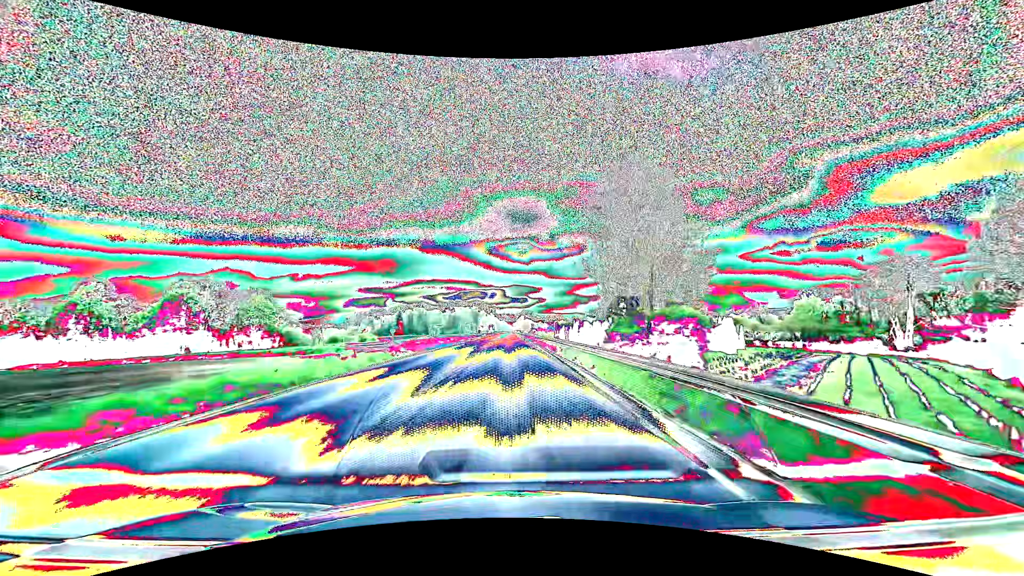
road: primary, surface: asphalt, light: Day
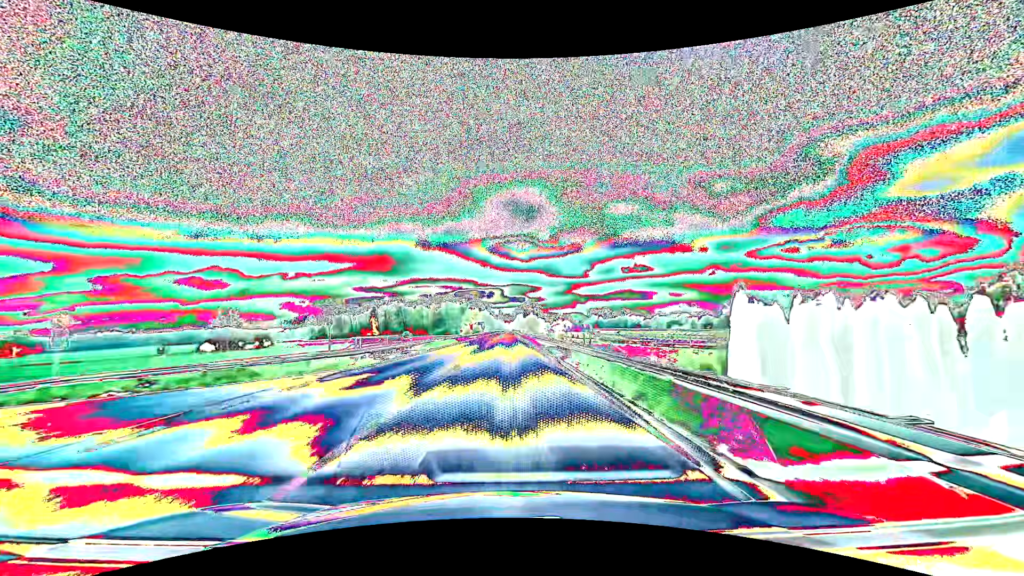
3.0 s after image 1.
(+0.2, +79.1) m; 0°
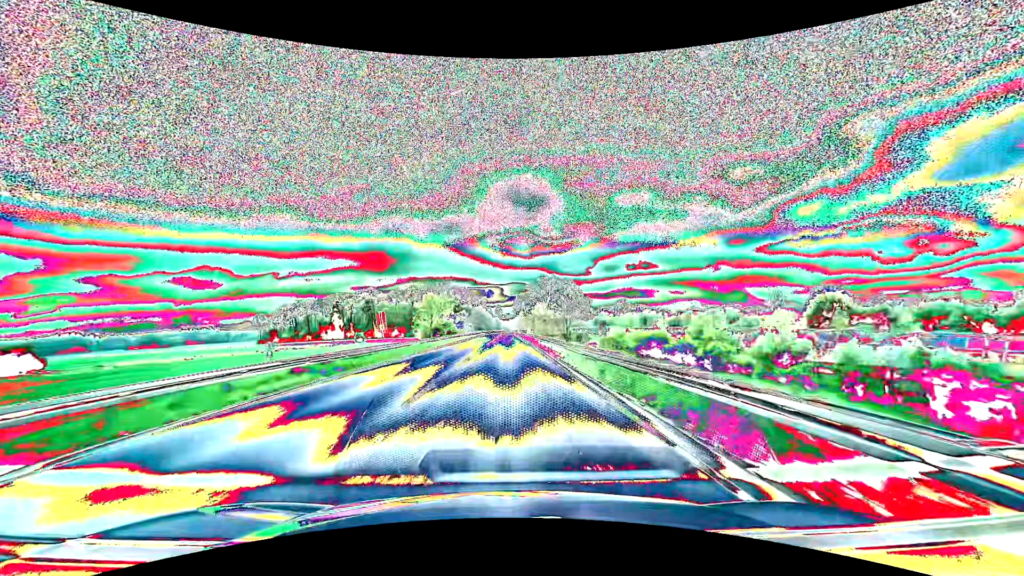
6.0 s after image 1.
(+0.1, +79.2) m; 0°
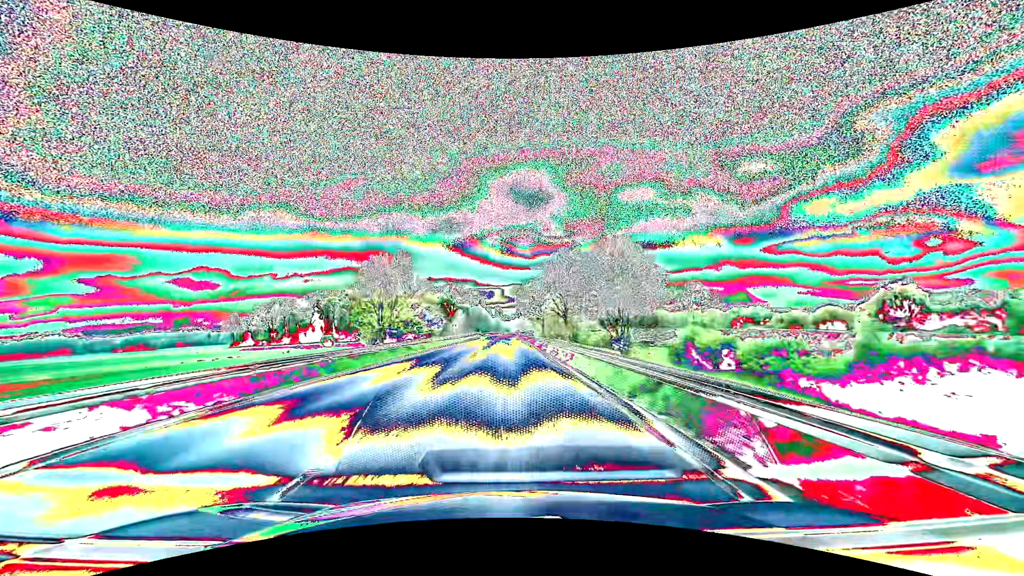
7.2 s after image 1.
(0.0, +31.7) m; 0°
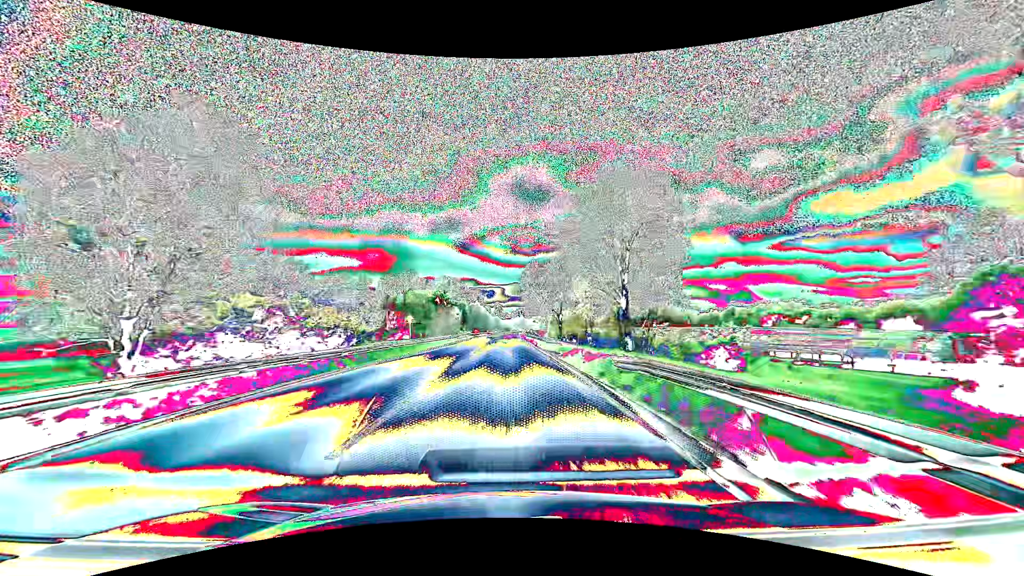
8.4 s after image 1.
(0.0, +31.7) m; 0°
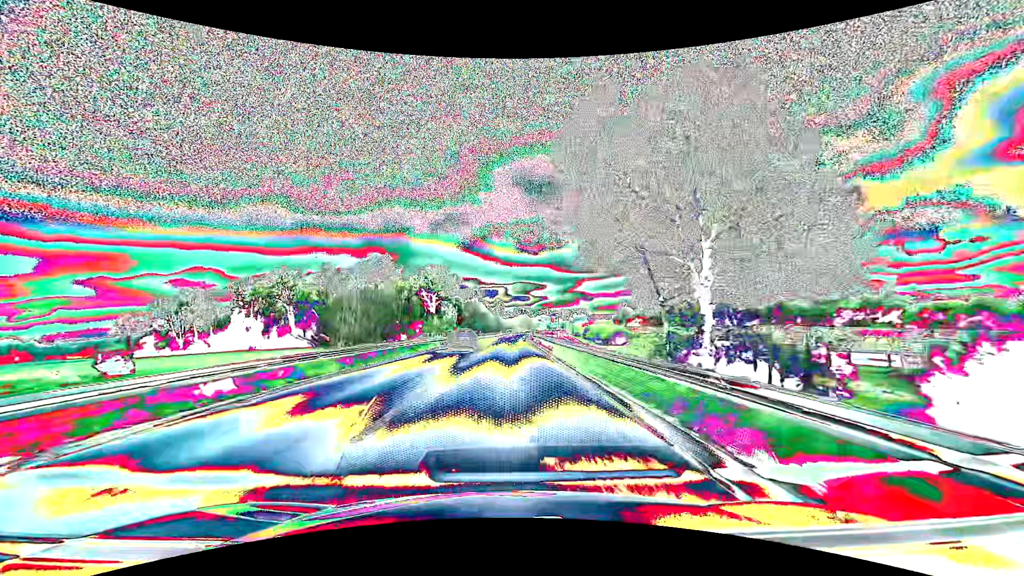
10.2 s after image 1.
(-0.1, +47.5) m; 0°
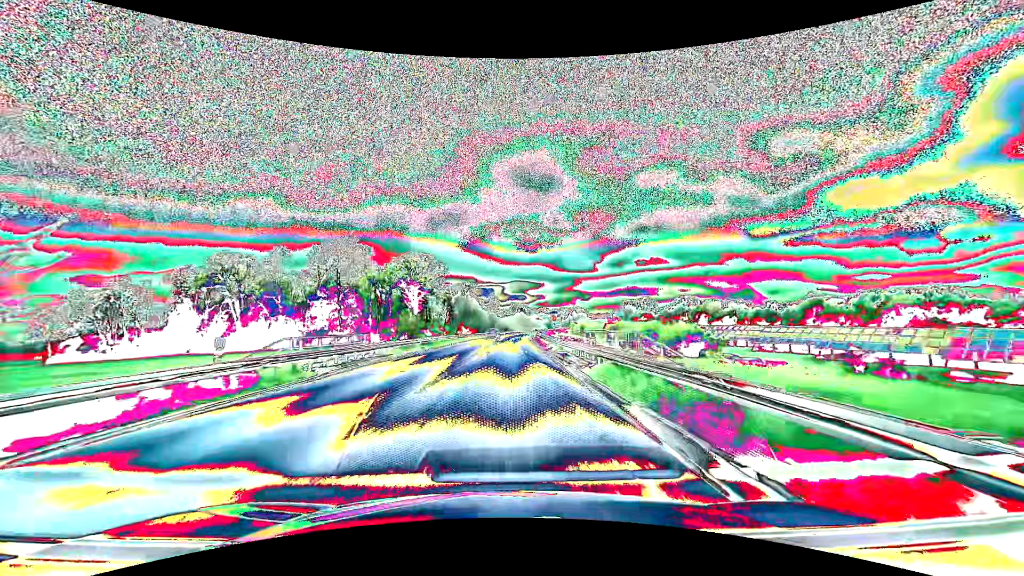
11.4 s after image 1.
(+0.2, +31.7) m; 0°
